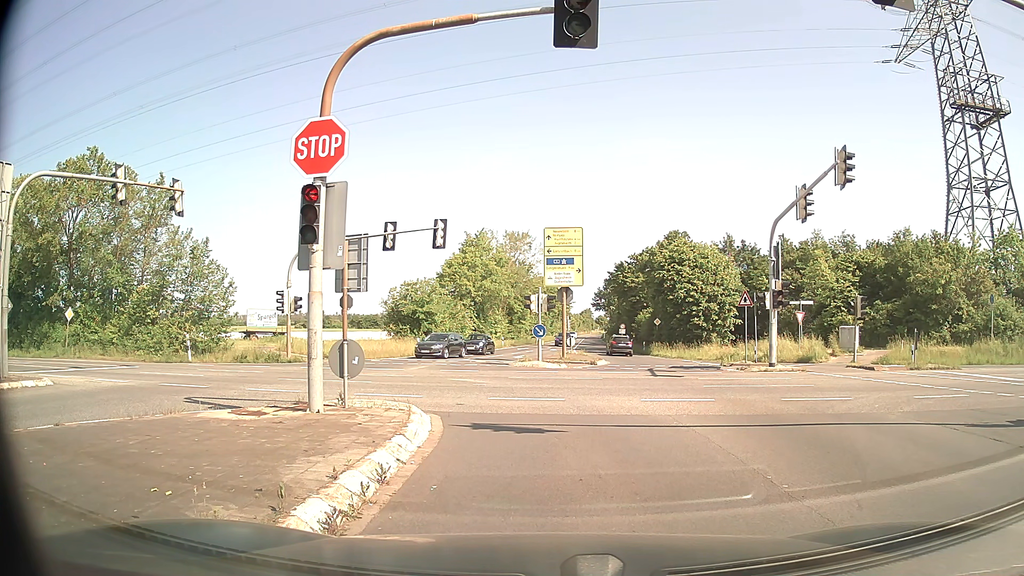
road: secondary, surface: asphalt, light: Day
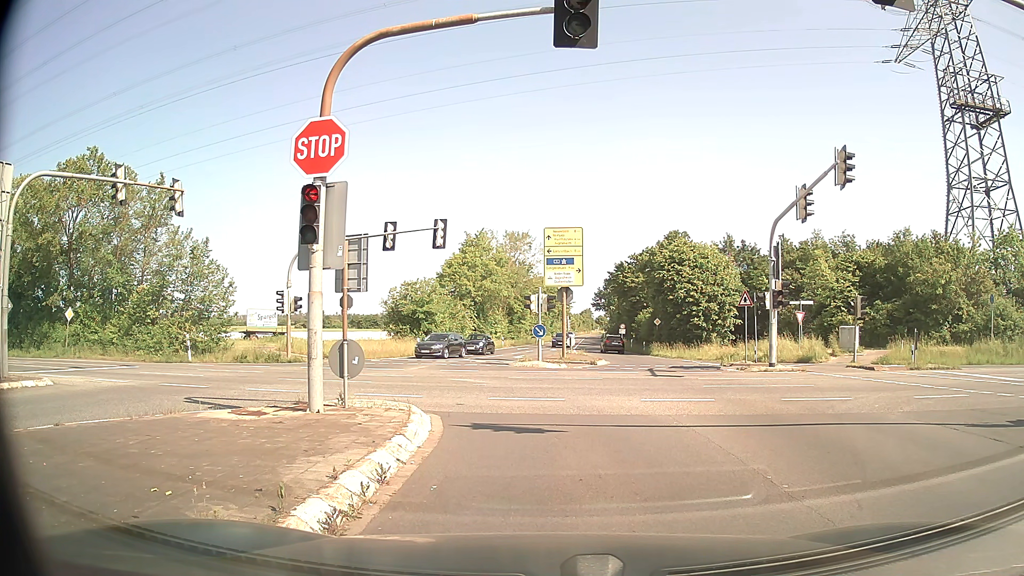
(0.0, 0.0) m; 0°
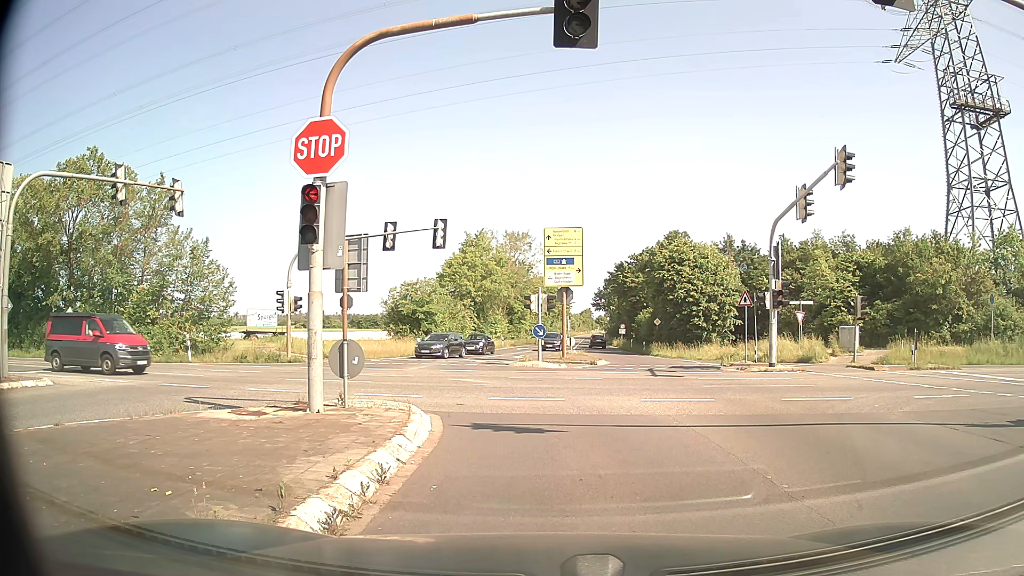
(0.0, 0.0) m; 0°
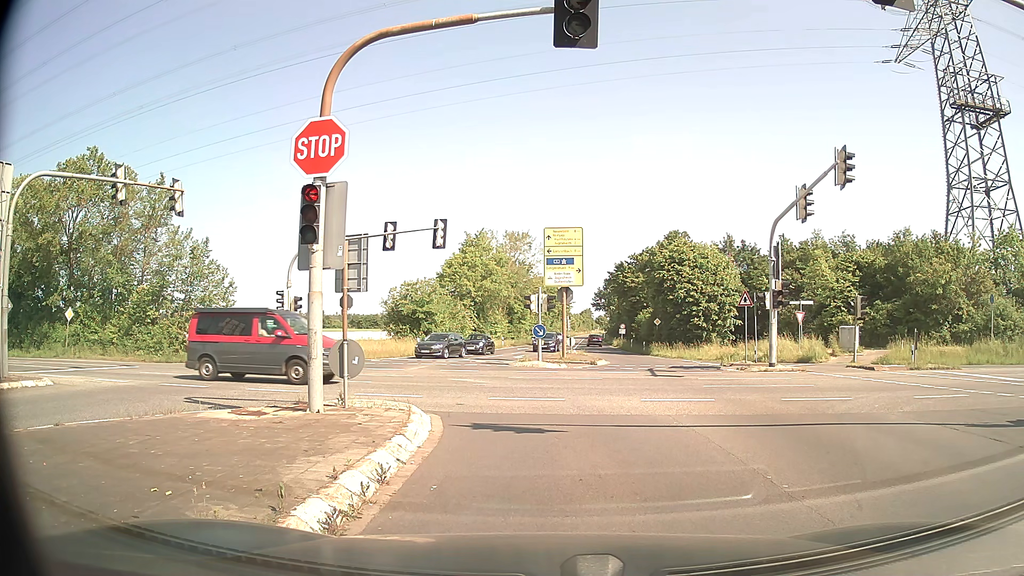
(0.0, 0.0) m; 0°
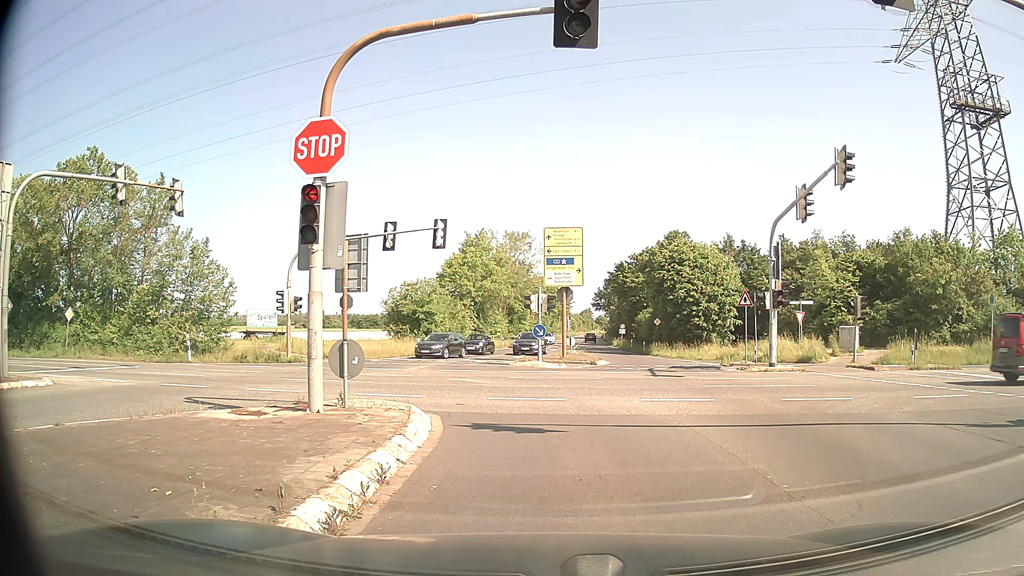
(0.0, 0.0) m; 0°
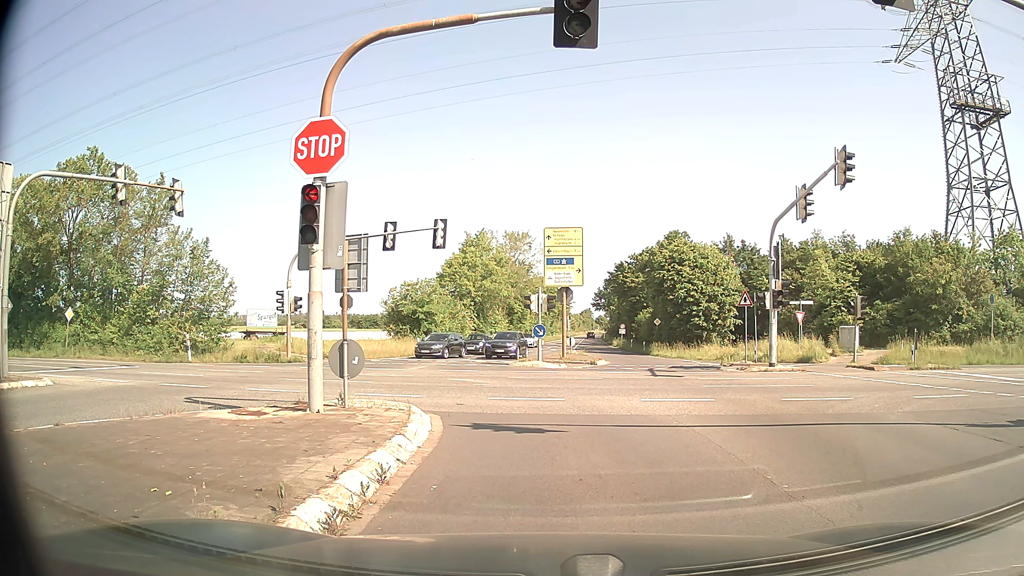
(0.0, 0.0) m; 0°
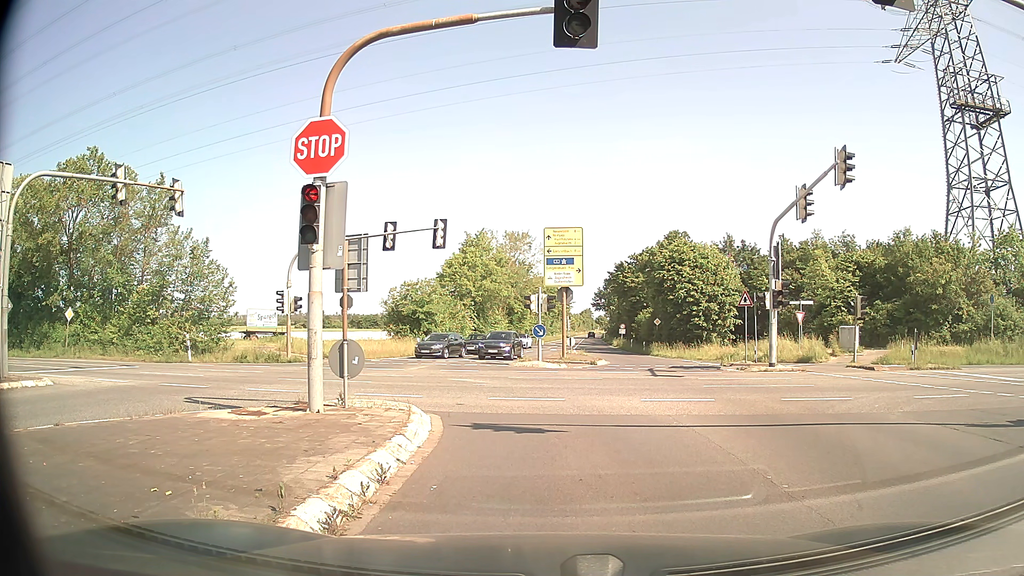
(0.0, 0.0) m; 0°
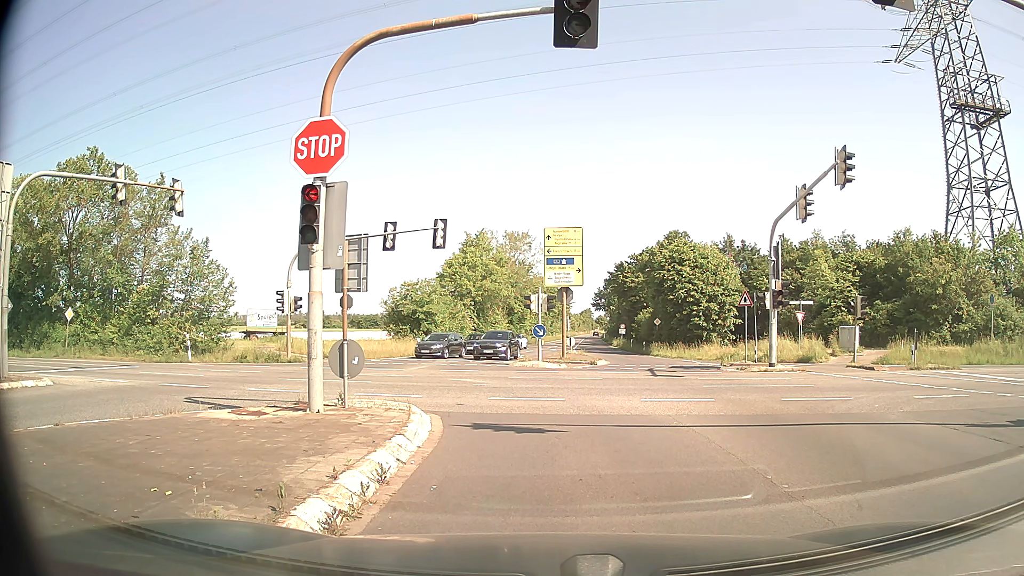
(0.0, 0.0) m; 0°
(0, +10) (-4, +19) (-11, +25) (-21, +28) (-31, +30) (-41, +31) (-51, +32) (-61, +33) (-71, +34) (-81, +35) m
